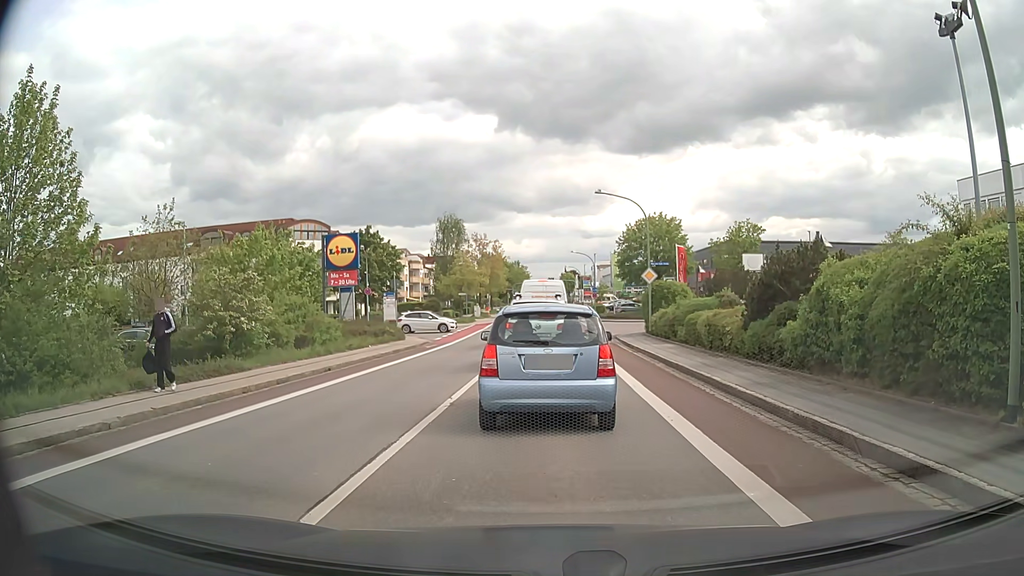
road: tertiary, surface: asphalt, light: Day
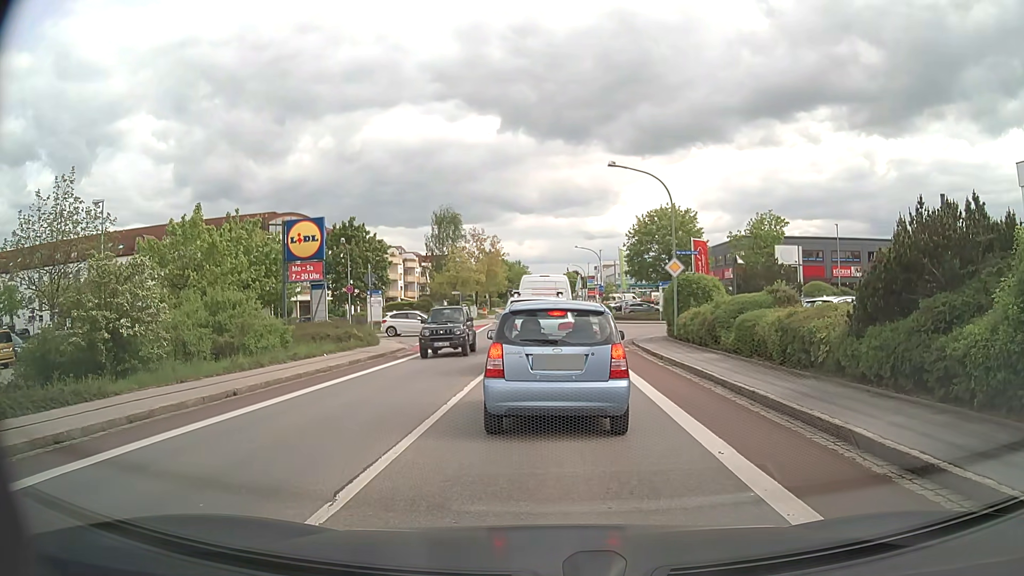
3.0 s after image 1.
(+0.3, +6.3) m; +2°
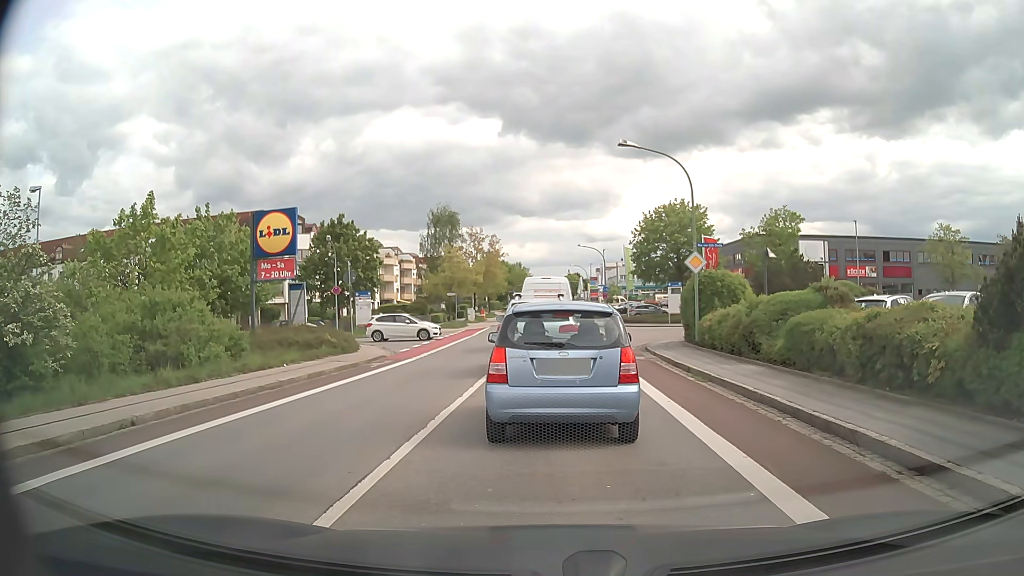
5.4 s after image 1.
(0.0, +3.7) m; 0°
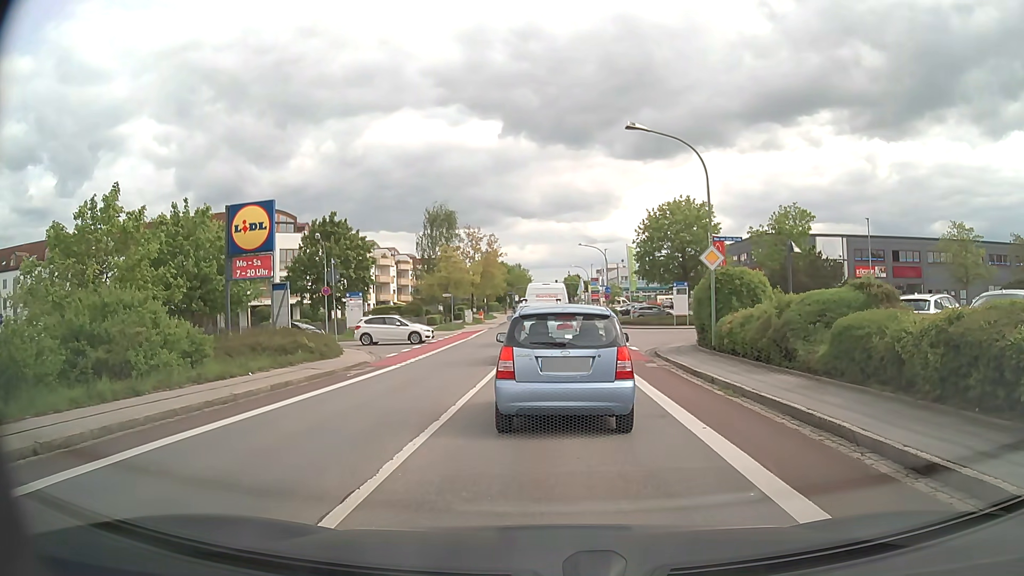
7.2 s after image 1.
(0.0, +2.5) m; +1°
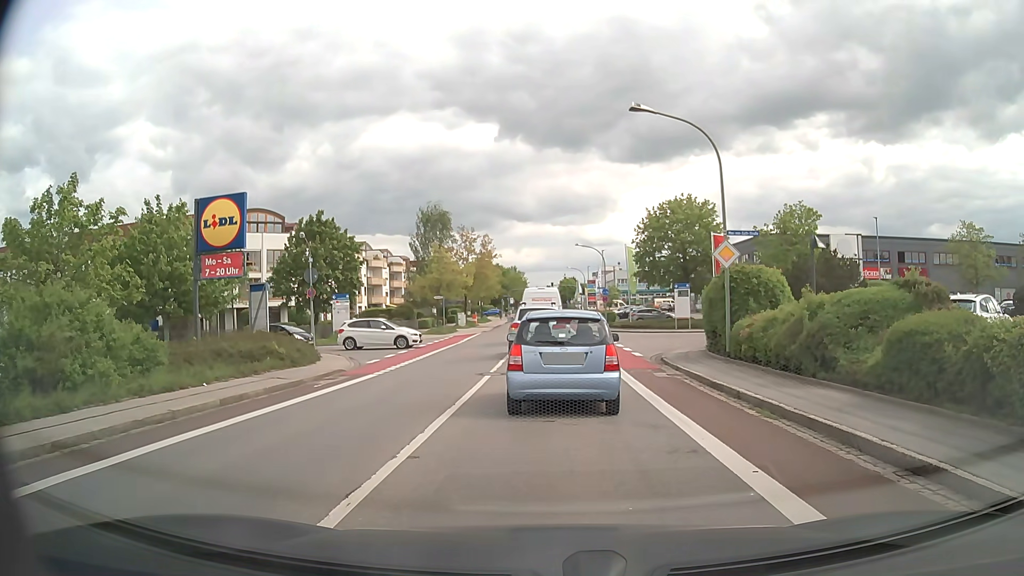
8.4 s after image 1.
(0.0, +2.4) m; 0°
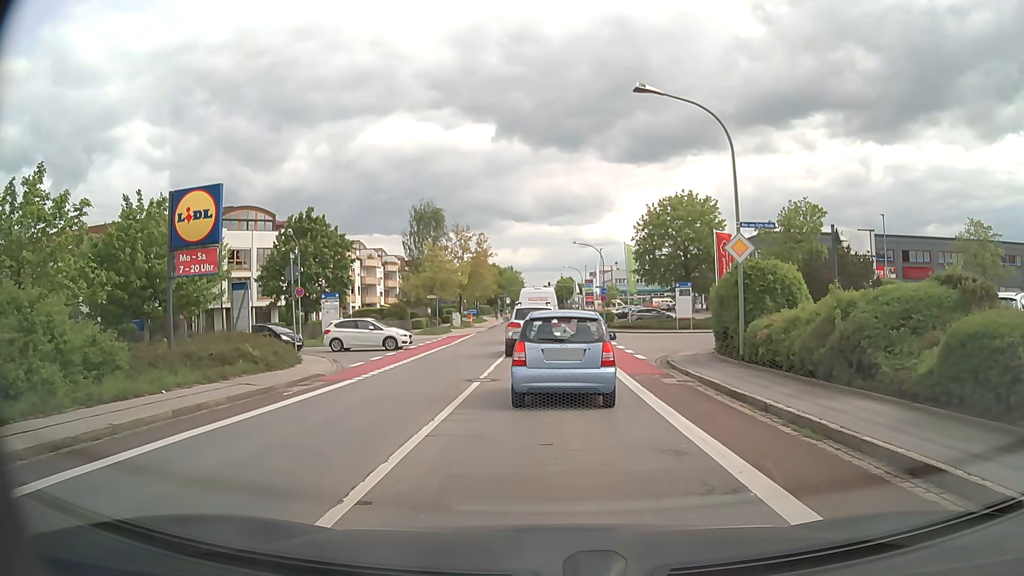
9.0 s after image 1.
(0.0, +1.8) m; 0°
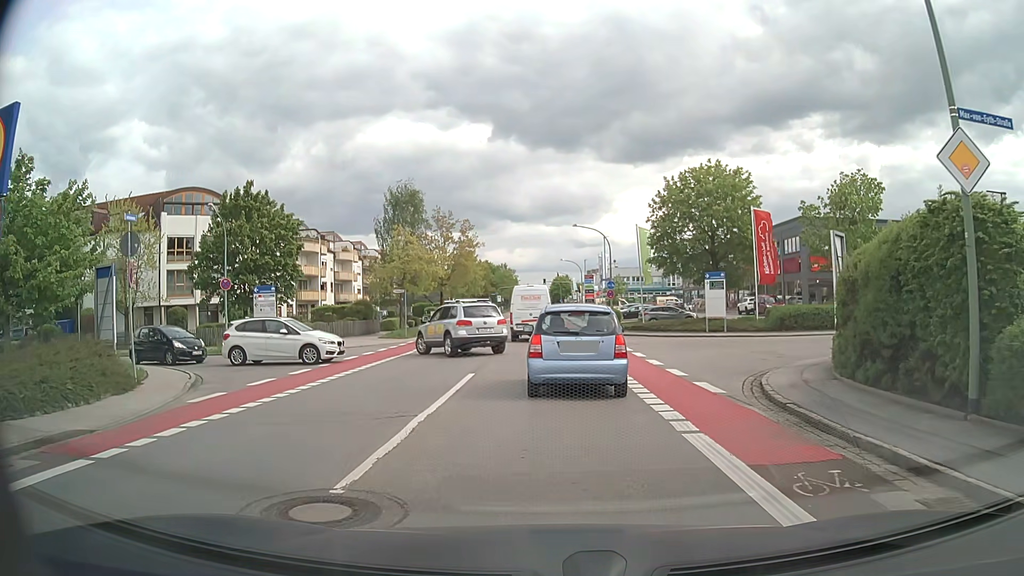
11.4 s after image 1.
(0.0, +10.7) m; 0°
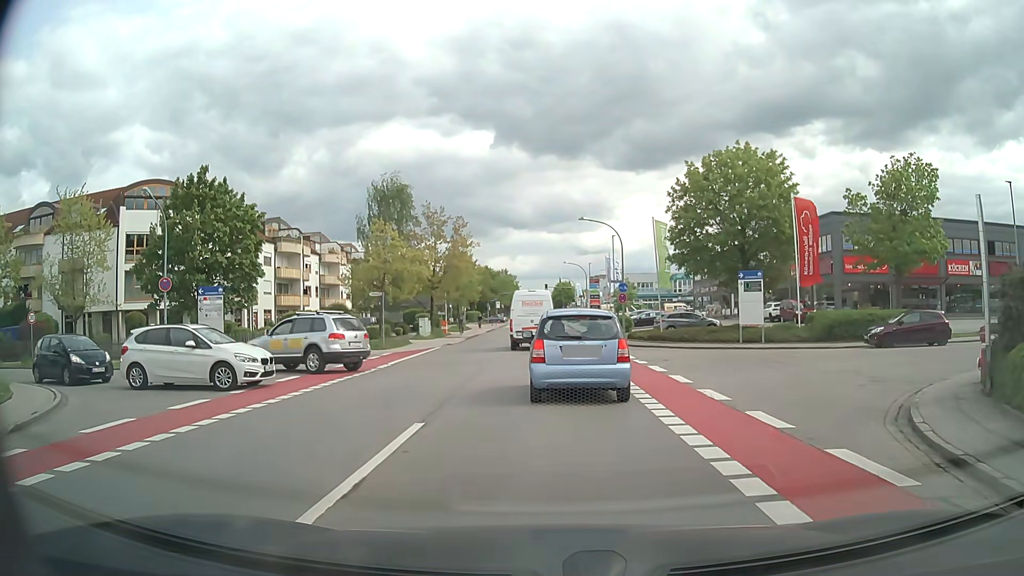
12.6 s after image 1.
(0.0, +6.5) m; 0°
